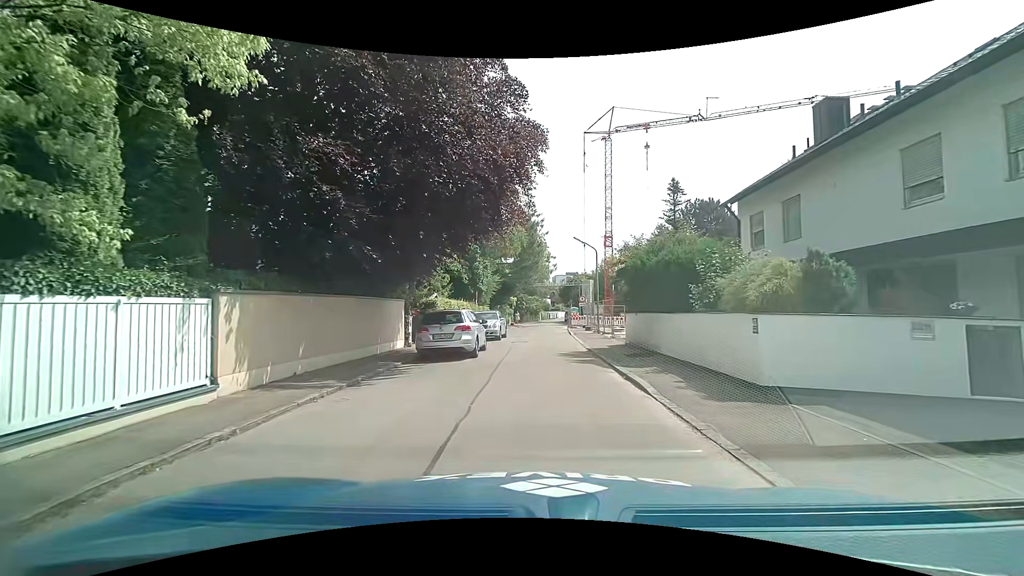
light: Day
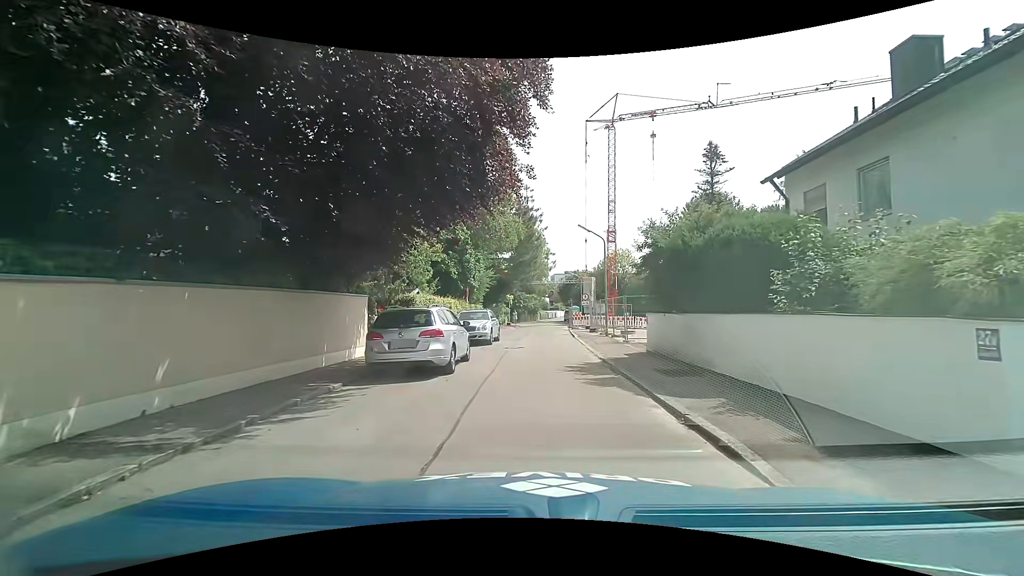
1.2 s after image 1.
(0.0, +4.1) m; 0°
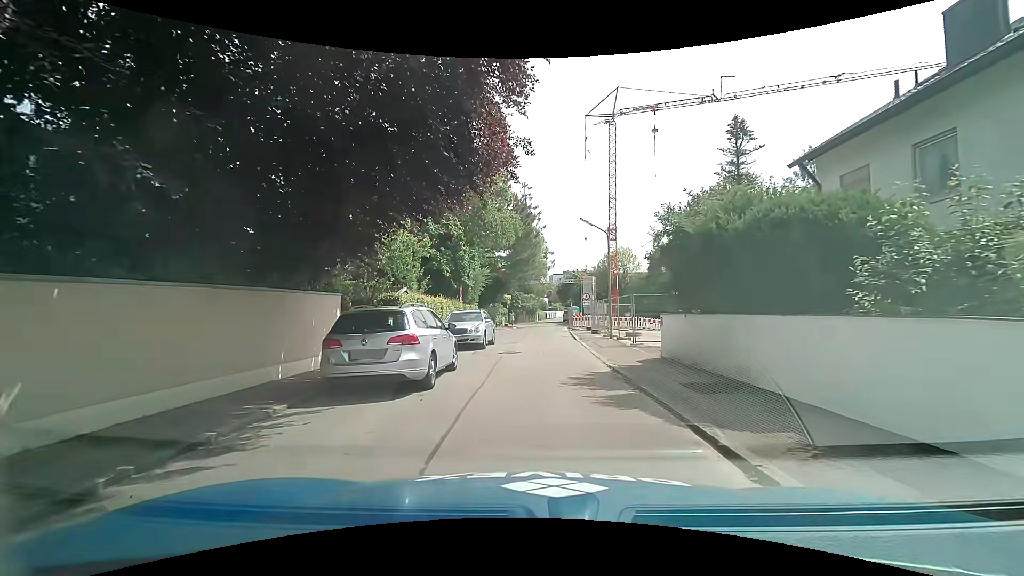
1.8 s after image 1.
(0.0, +2.0) m; 0°
